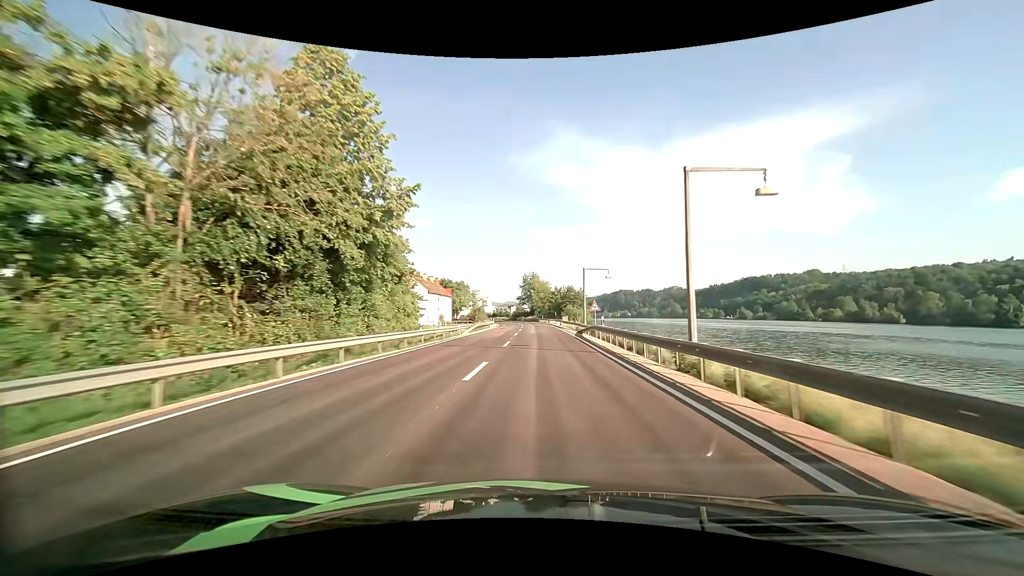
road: primary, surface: asphalt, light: Day
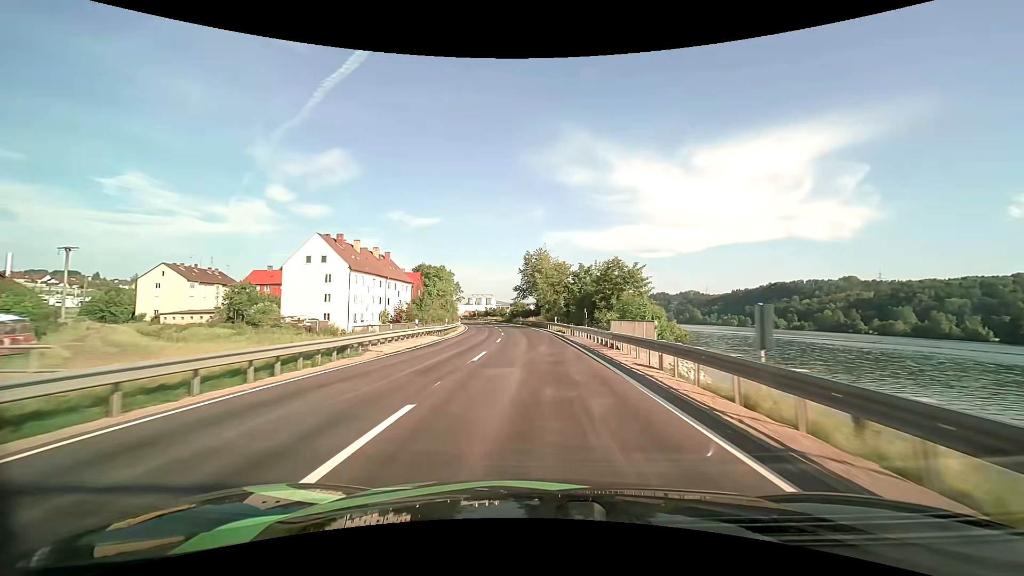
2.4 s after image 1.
(0.0, +54.9) m; -1°
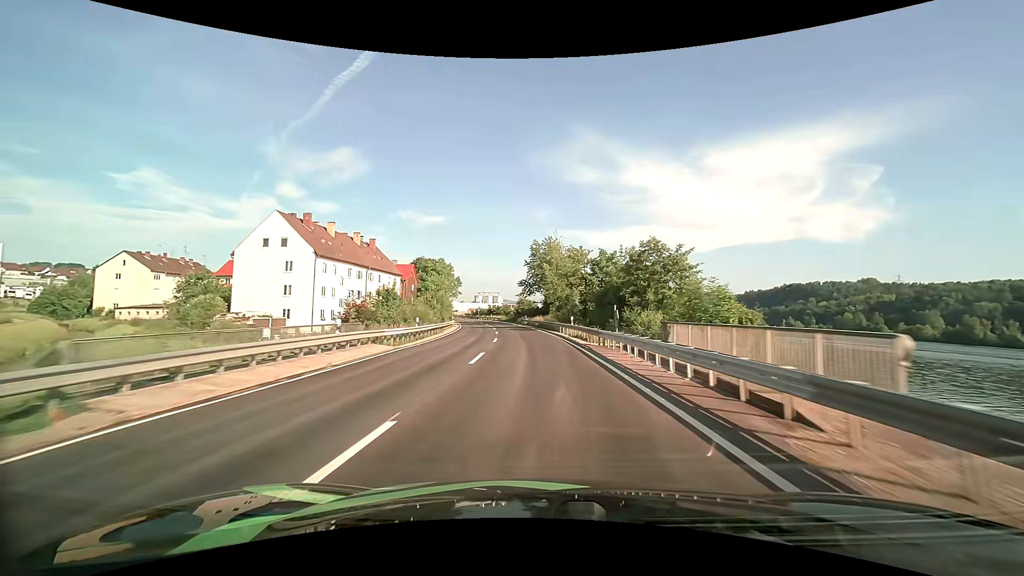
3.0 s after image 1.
(-0.1, +13.2) m; -1°
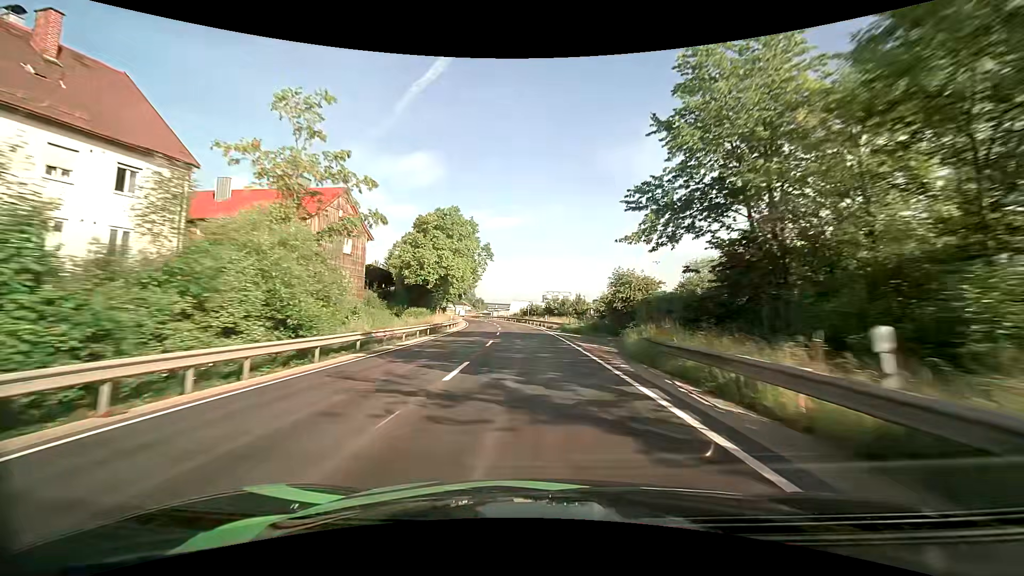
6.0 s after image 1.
(-3.9, +64.3) m; -8°
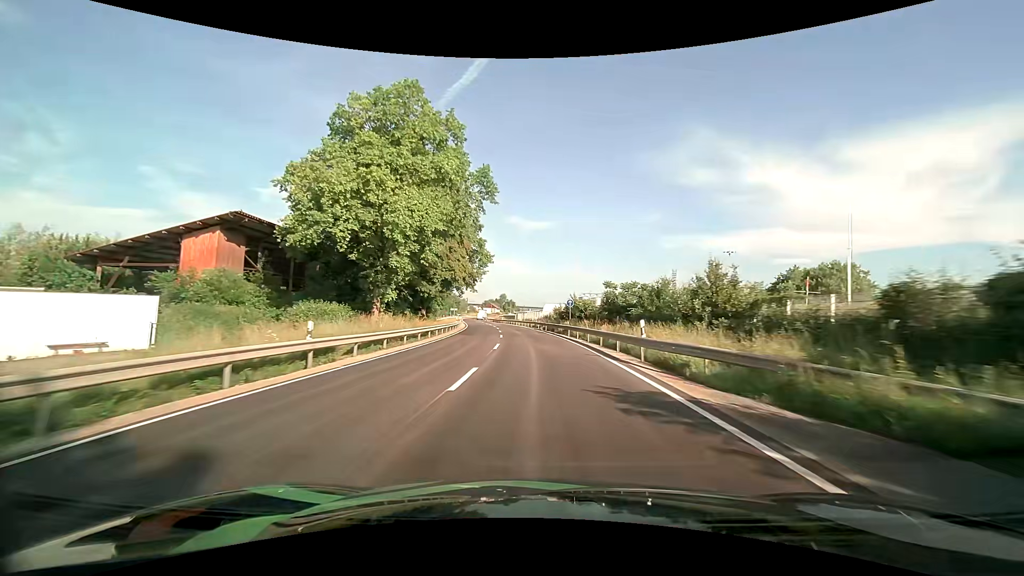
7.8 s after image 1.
(-1.4, +38.0) m; -4°
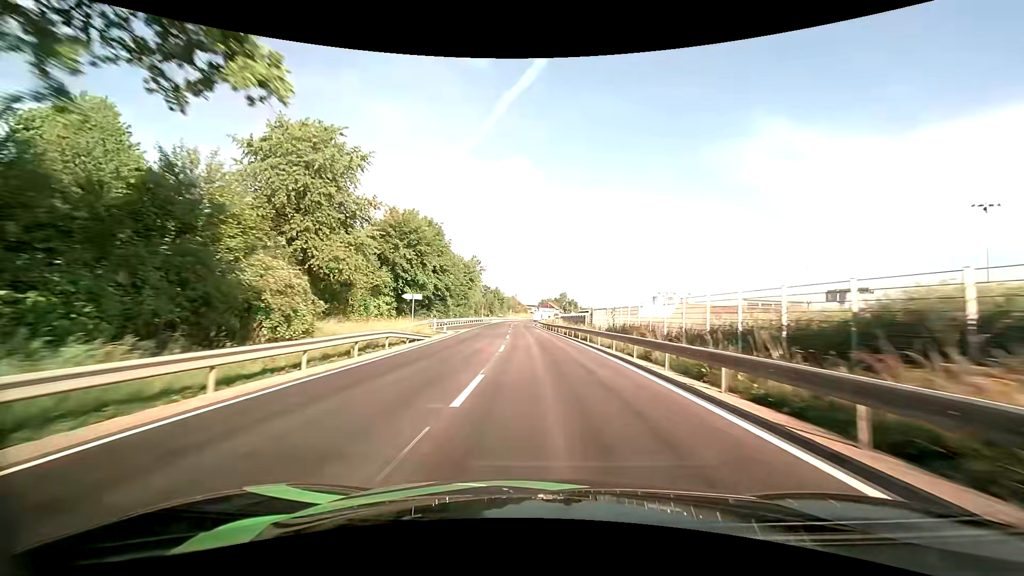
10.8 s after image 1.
(-3.7, +61.9) m; -7°
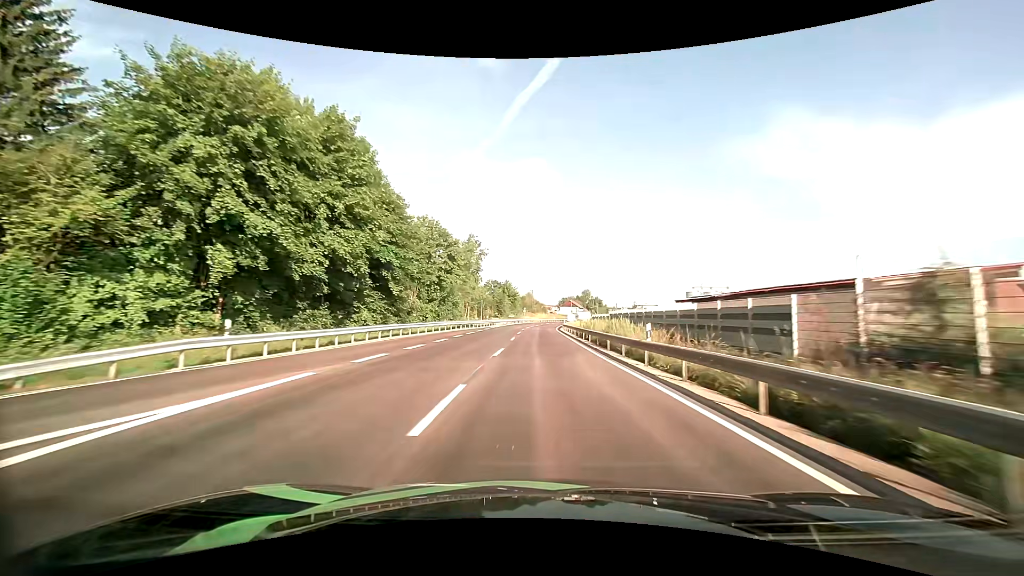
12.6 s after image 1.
(-0.9, +38.1) m; -2°
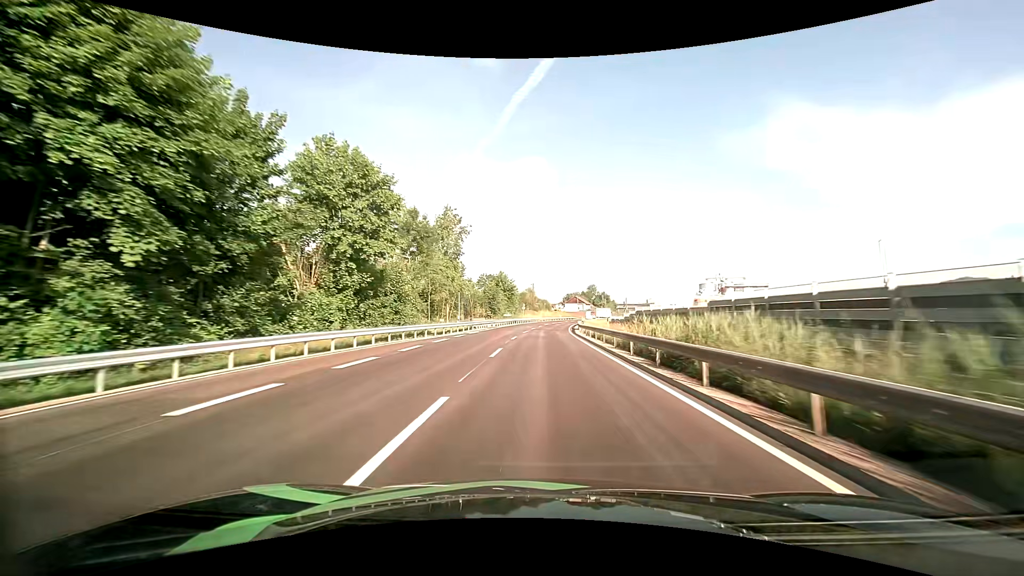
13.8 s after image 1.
(-0.1, +25.8) m; -1°
(0, +10) (0, +20) (0, +30) (0, +40) (+1, +50) (+1, +60) (+2, +70) (+3, +80) (+4, +90) (+5, +100) m
